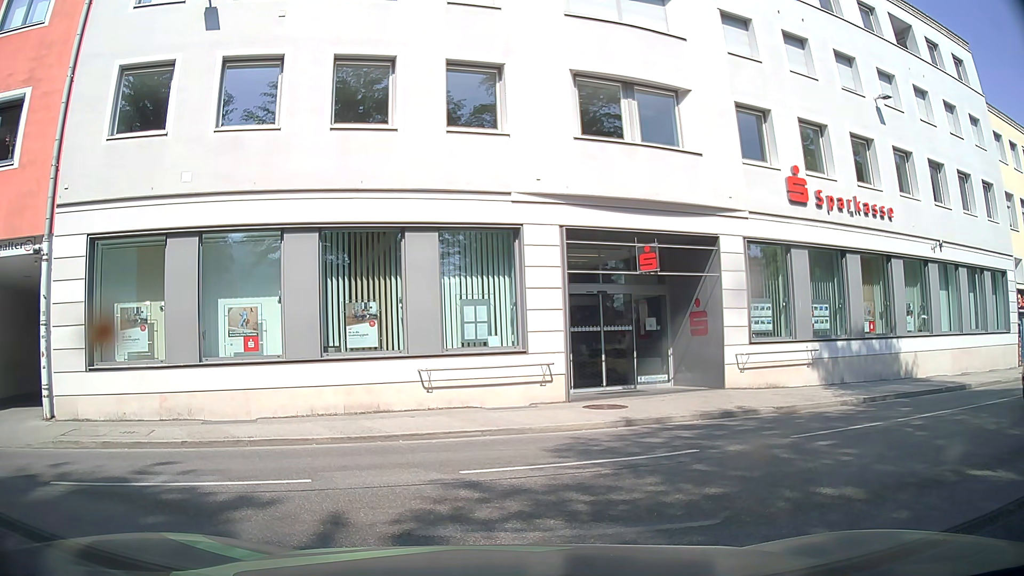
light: Day
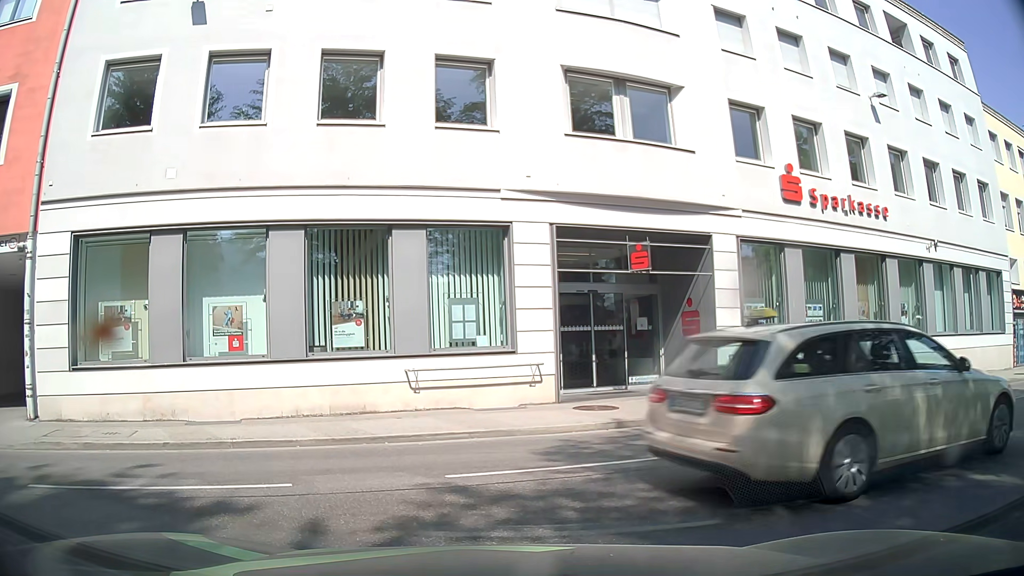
(0.0, +0.2) m; 0°
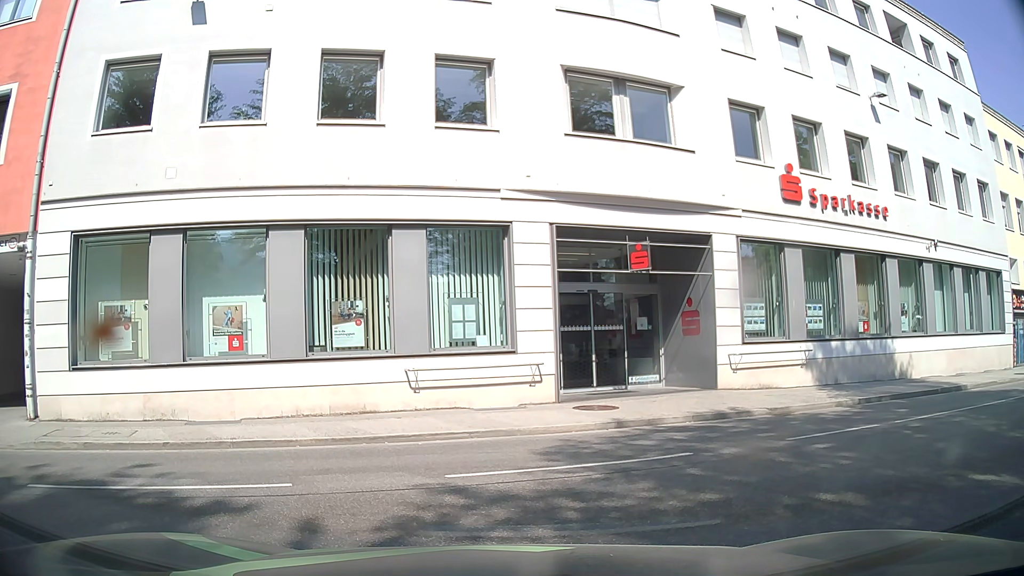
(0.0, +0.1) m; 0°
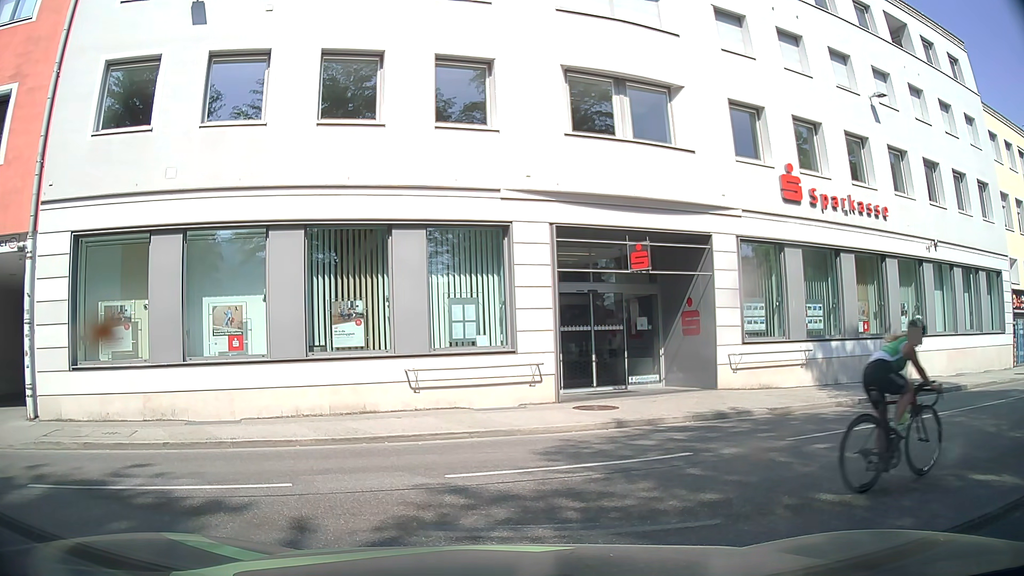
(0.0, 0.0) m; 0°
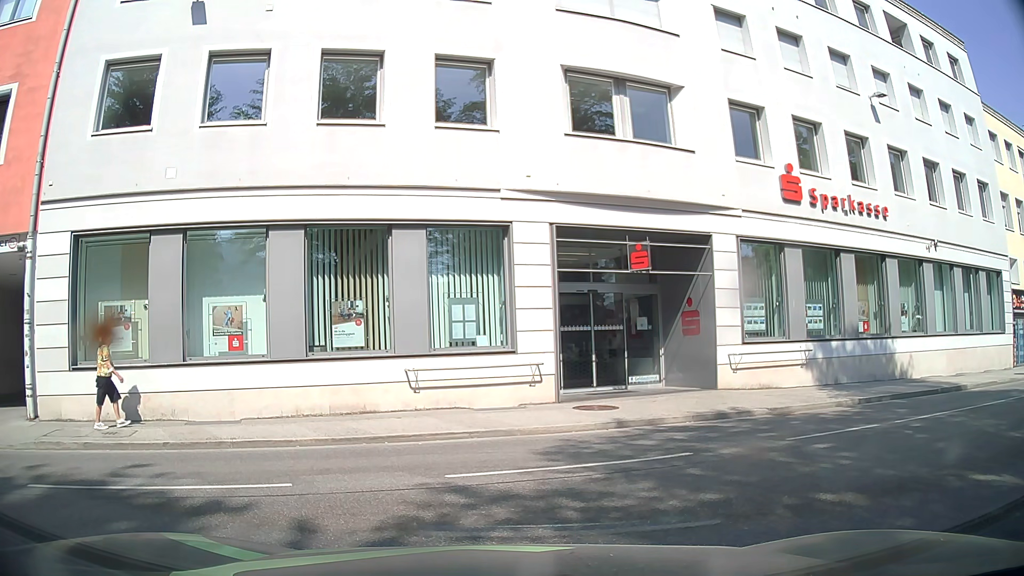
(0.0, 0.0) m; 0°
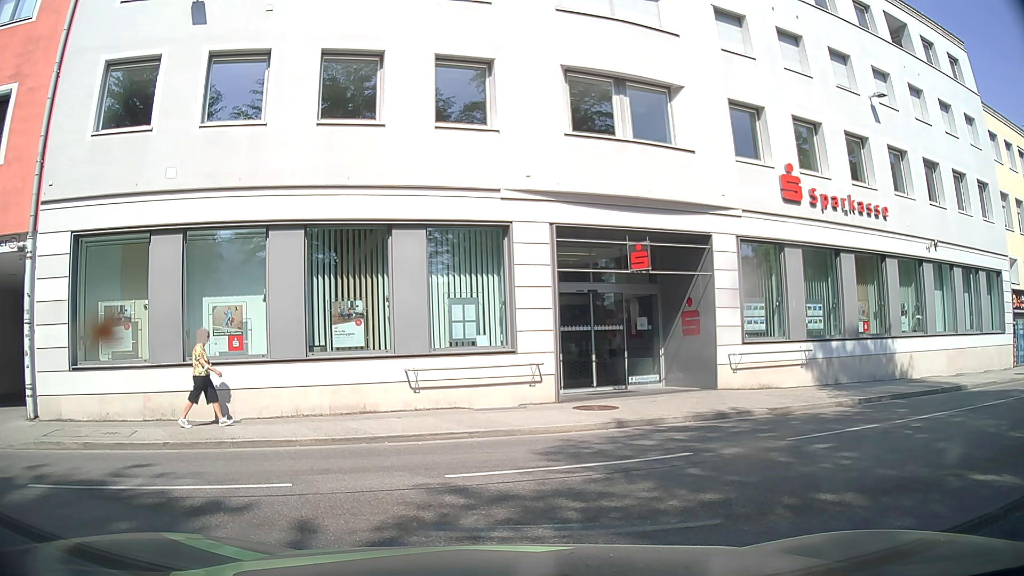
(0.0, 0.0) m; 0°
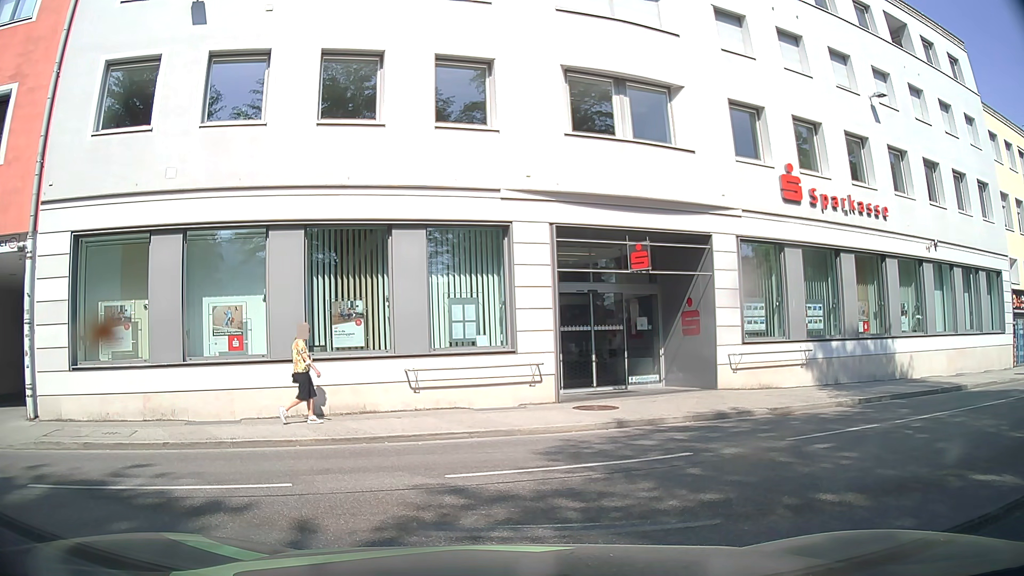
(0.0, 0.0) m; 0°
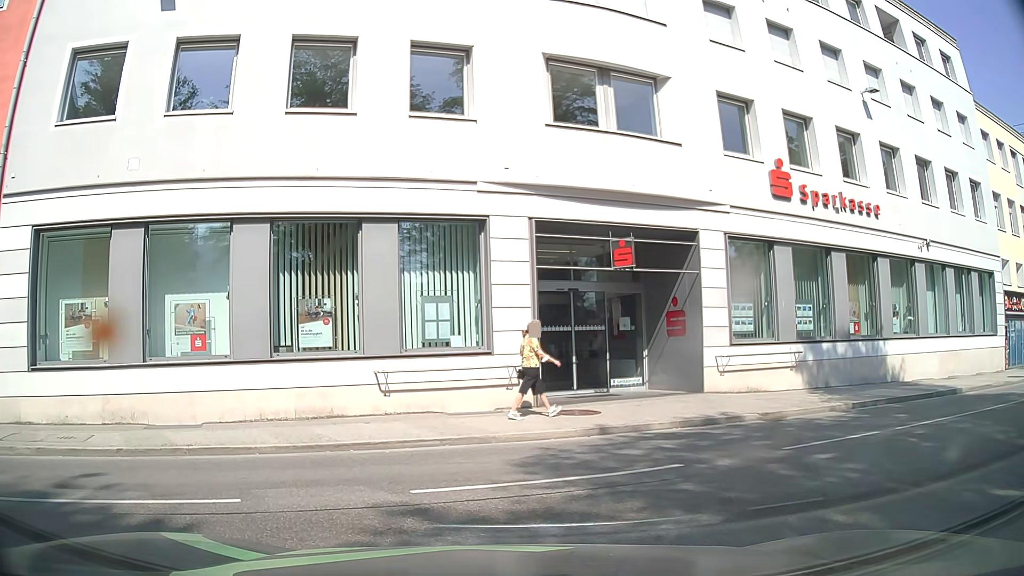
(0.0, +0.7) m; 0°
